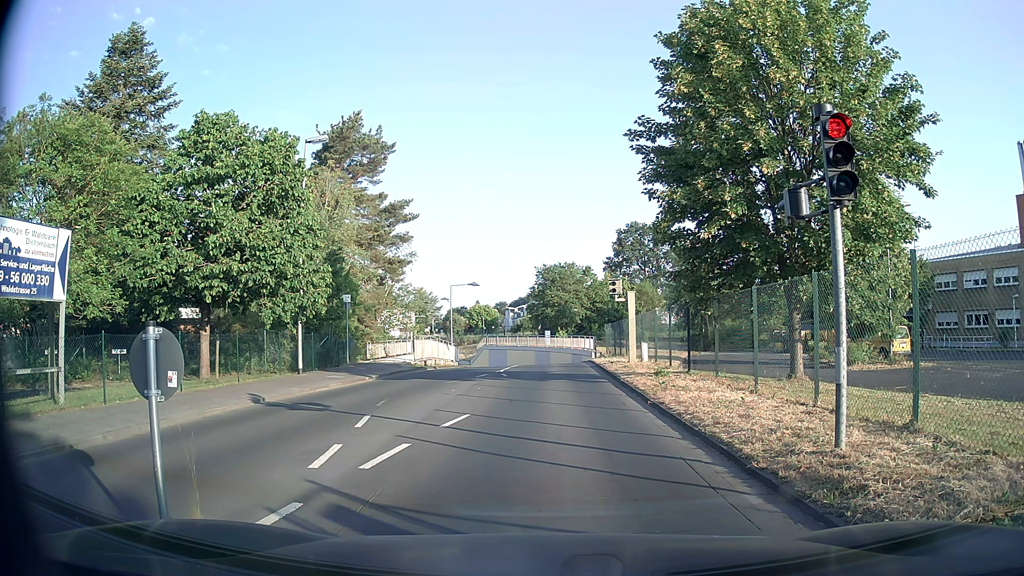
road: unclassified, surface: asphalt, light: Day
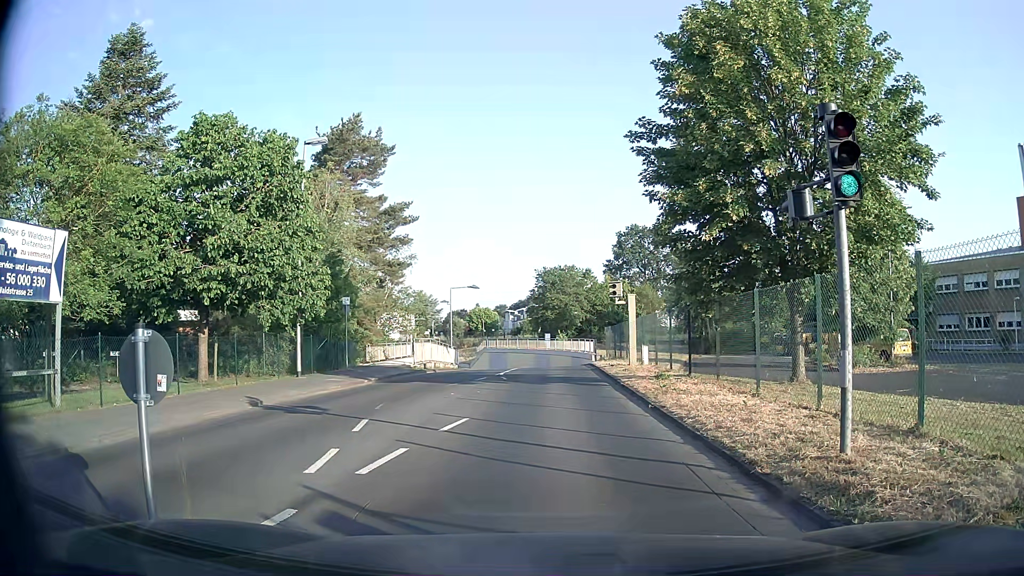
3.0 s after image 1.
(0.0, +0.1) m; 0°
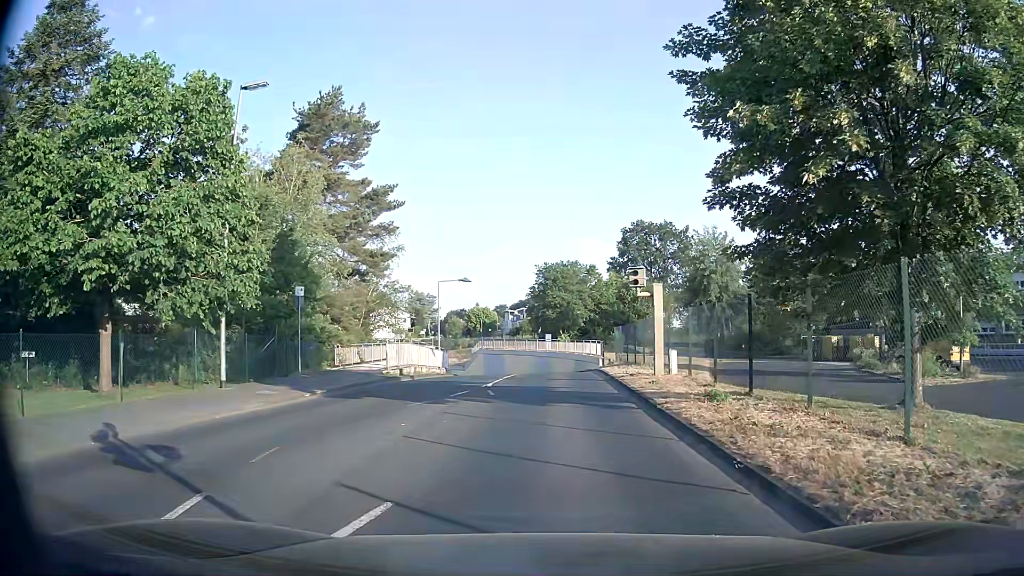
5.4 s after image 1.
(+0.1, +6.0) m; +1°
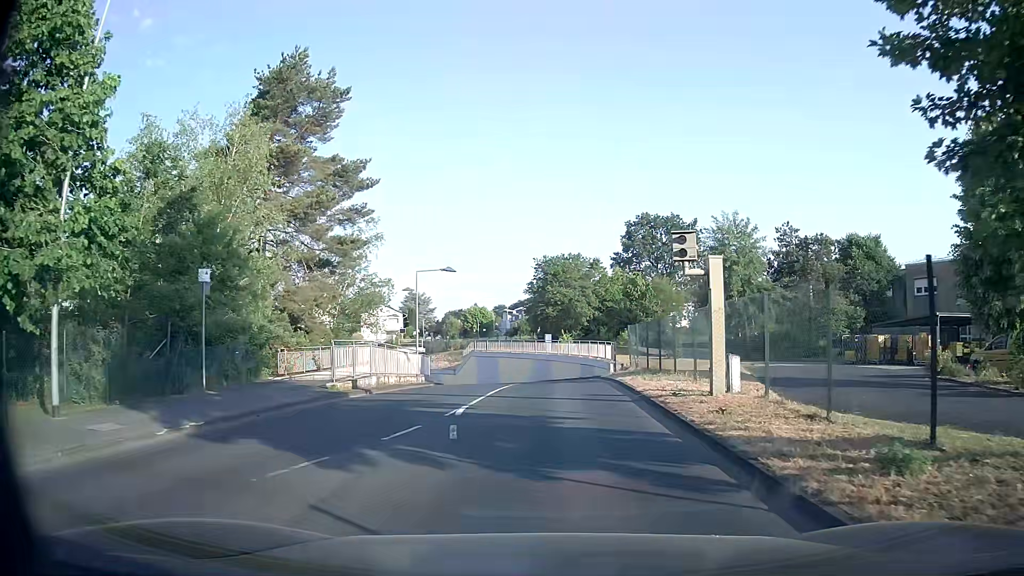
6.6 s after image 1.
(0.0, +7.0) m; 0°
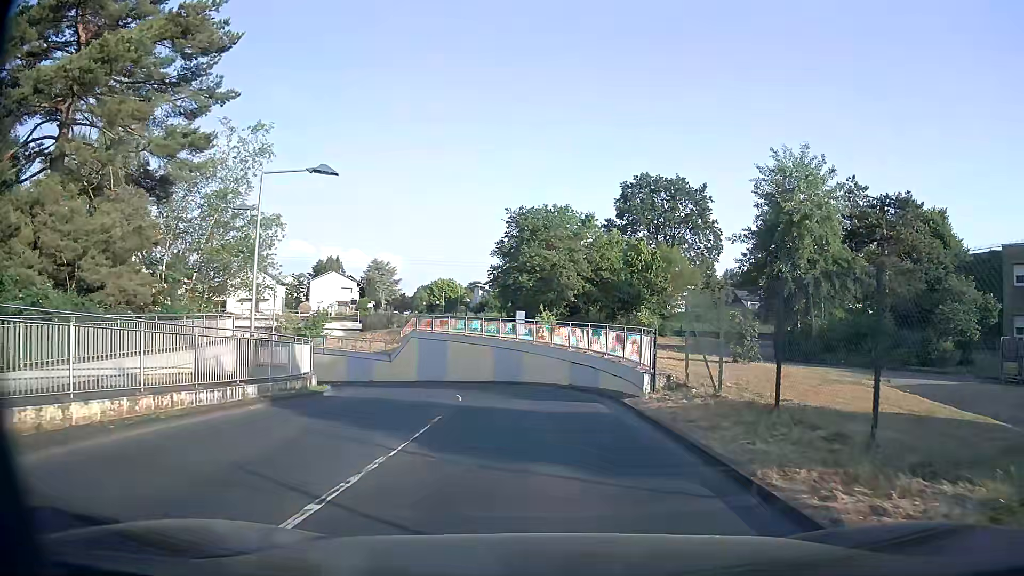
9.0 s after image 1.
(+0.1, +17.4) m; +3°
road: residential
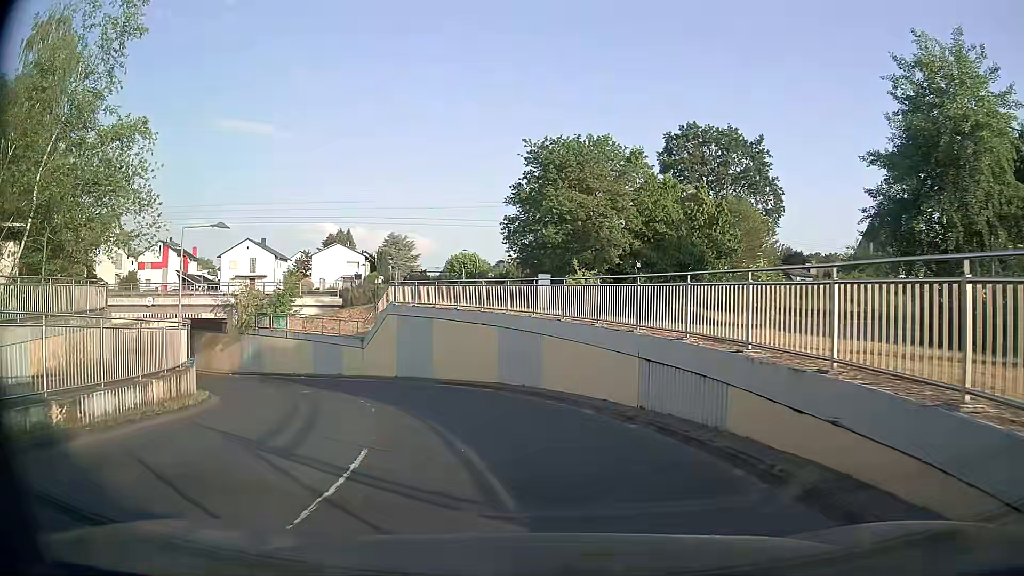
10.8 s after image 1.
(-0.3, +13.2) m; -3°
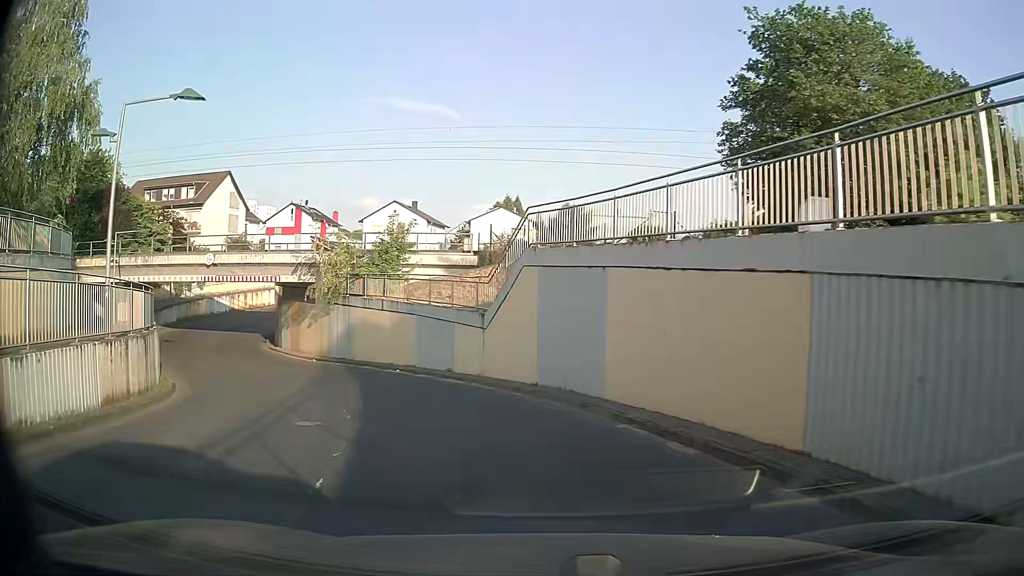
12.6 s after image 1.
(-1.8, +14.1) m; -15°
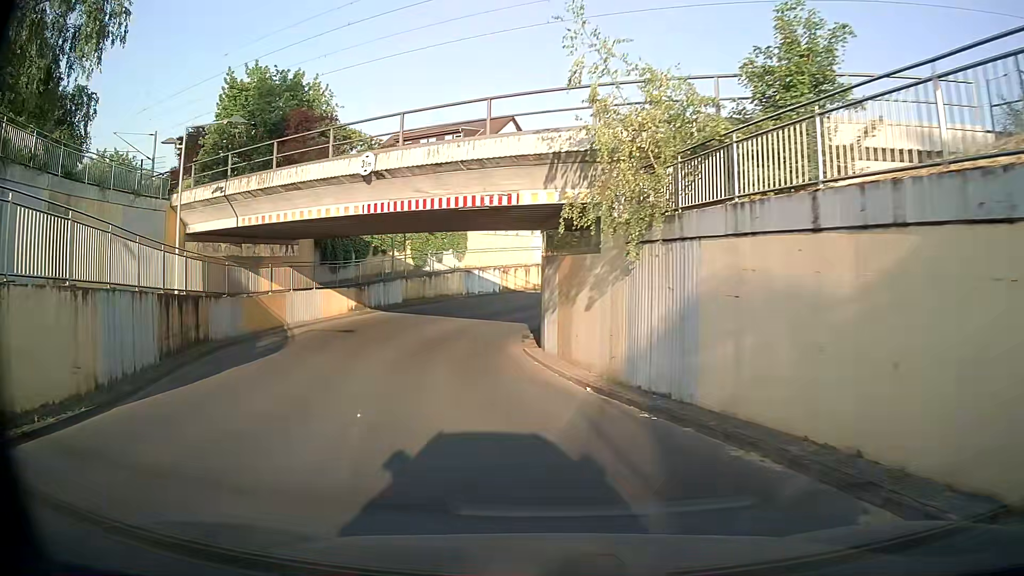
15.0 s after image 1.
(-5.0, +19.4) m; -28°
(-1, +10) (-3, +20) (-3, +30) (+2, +39) (+10, +45) (+19, +46) (+29, +45) (+39, +49) (+45, +56) (+51, +65) m
